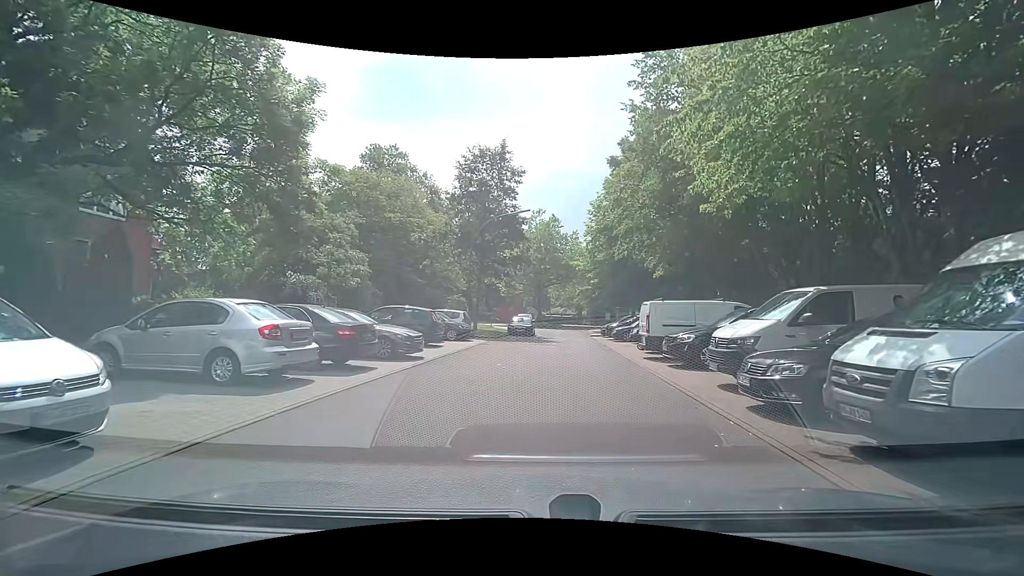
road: residential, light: Day
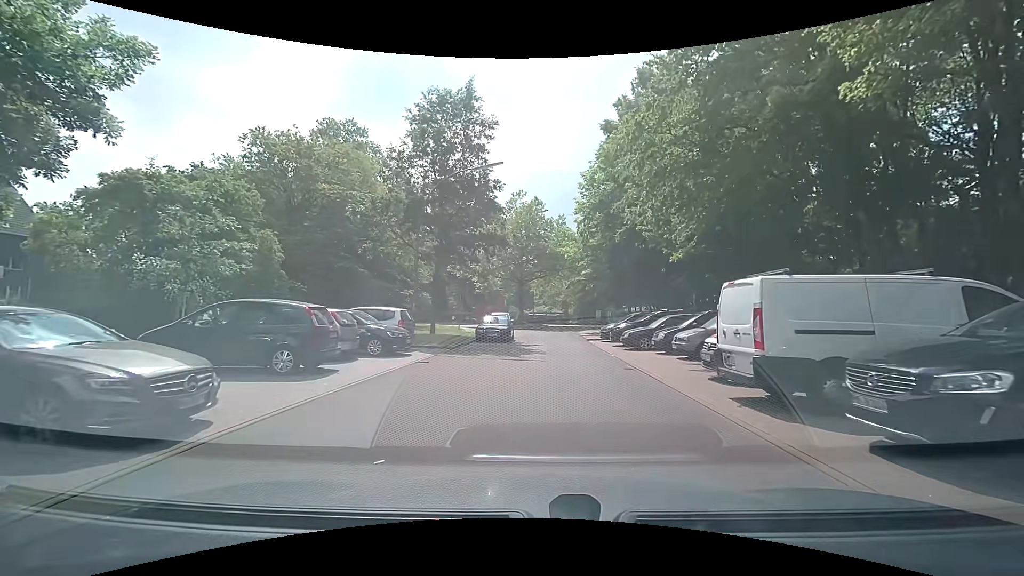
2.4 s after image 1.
(+0.3, +9.6) m; +3°
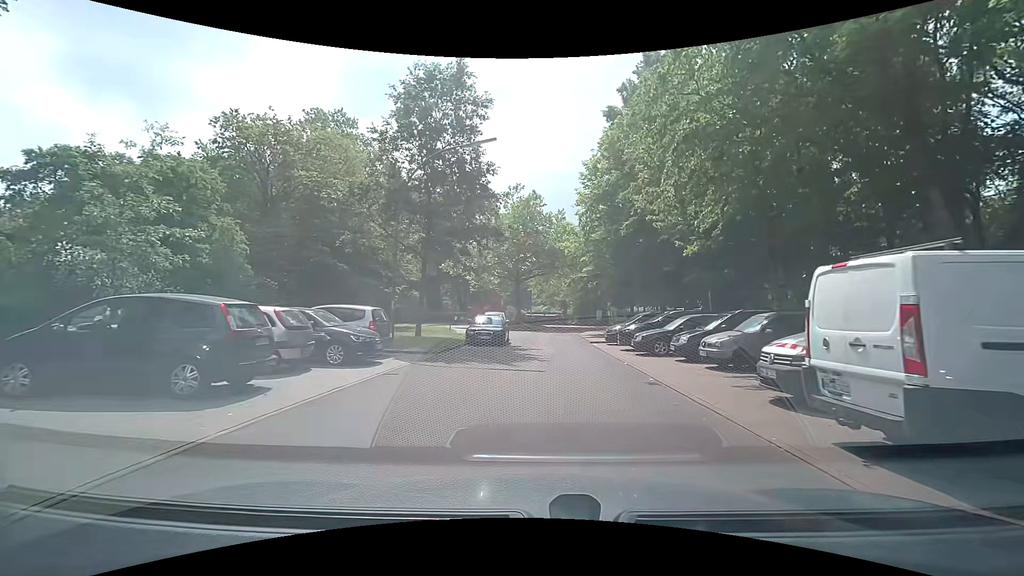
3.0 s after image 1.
(-0.1, +2.9) m; -1°
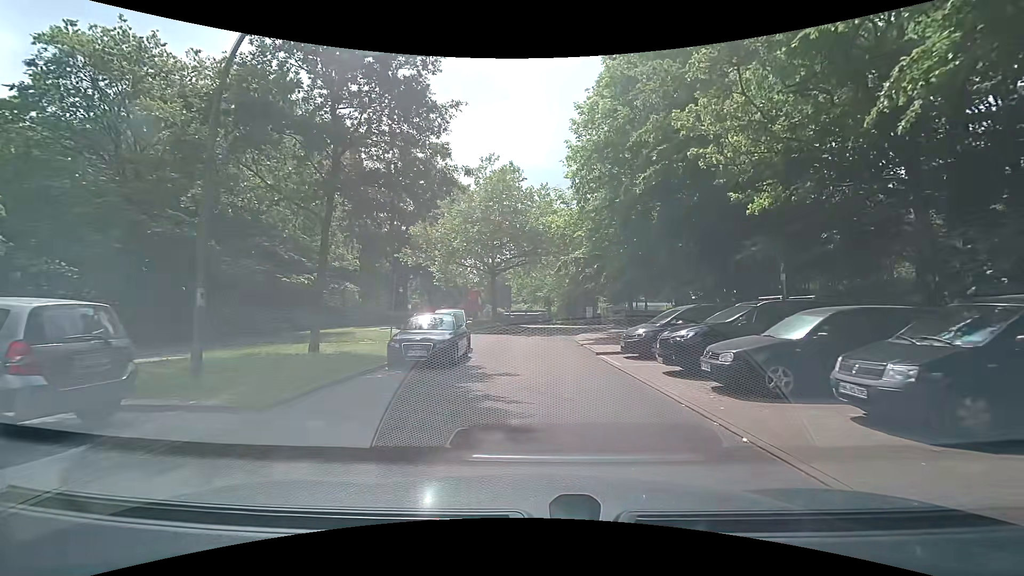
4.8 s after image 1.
(+0.3, +9.7) m; +3°
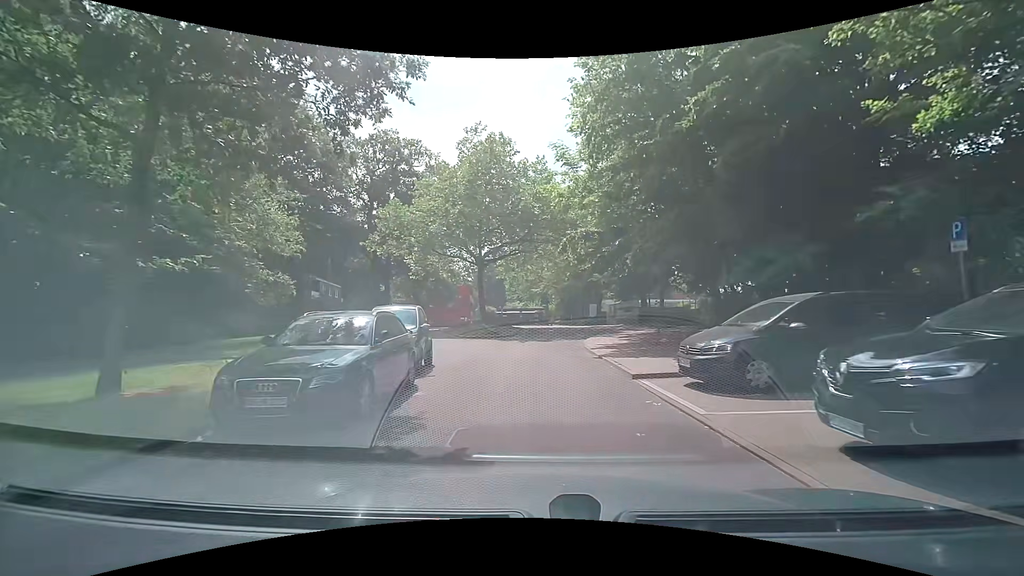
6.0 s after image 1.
(0.0, +6.9) m; +2°
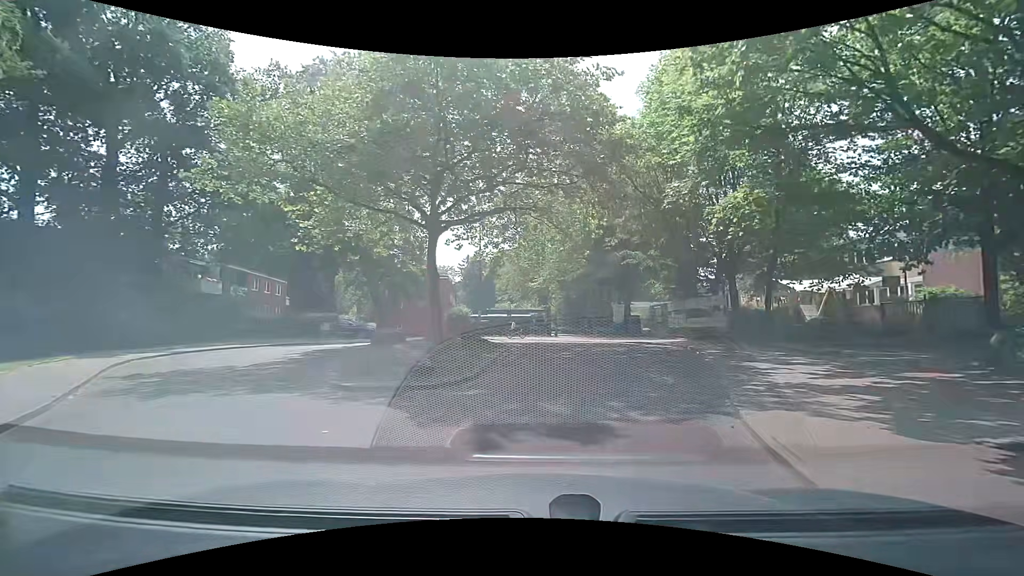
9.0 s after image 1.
(-0.5, +16.8) m; -1°
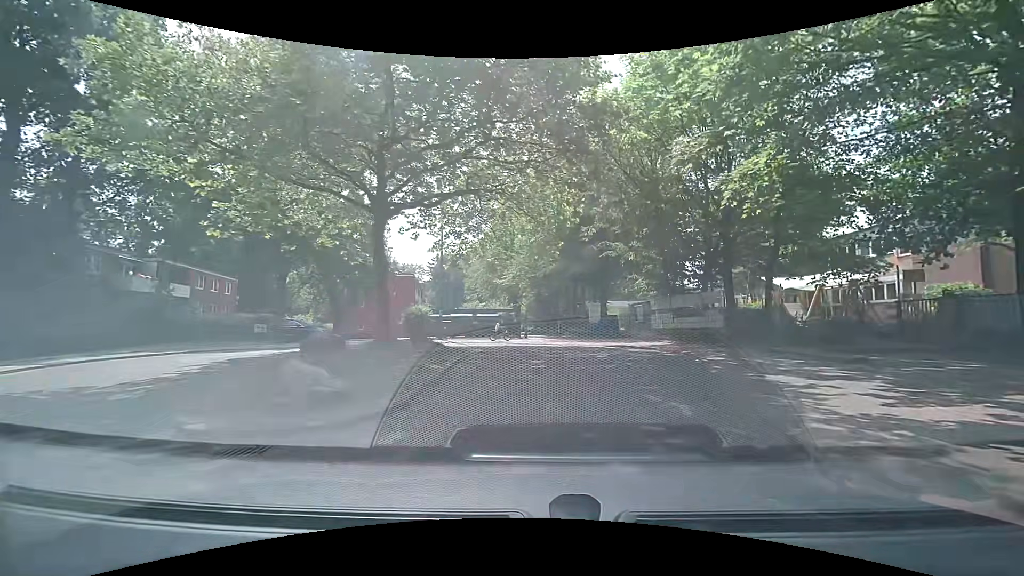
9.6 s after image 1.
(0.0, +3.1) m; +2°
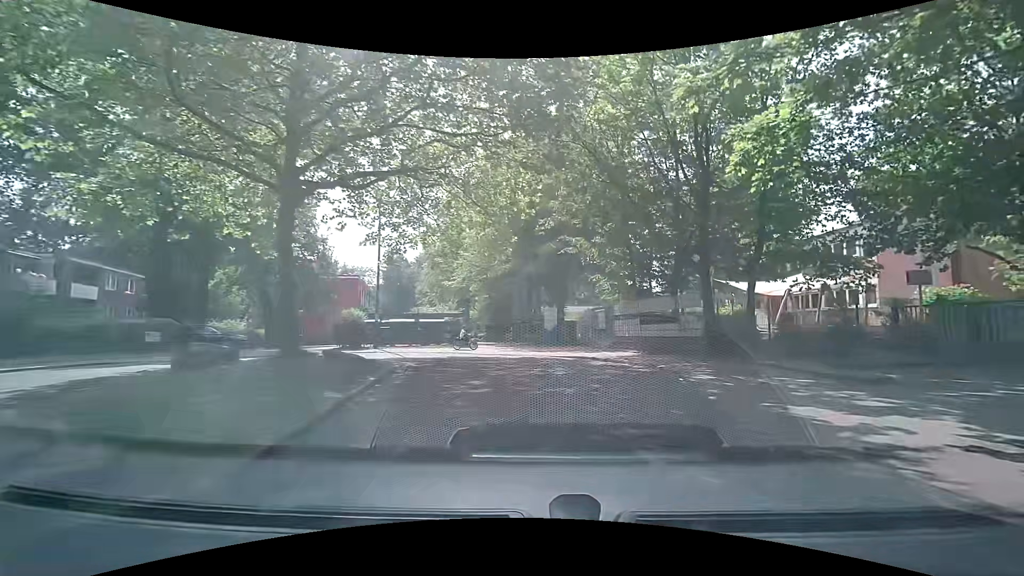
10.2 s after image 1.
(+0.1, +3.0) m; +6°
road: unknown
